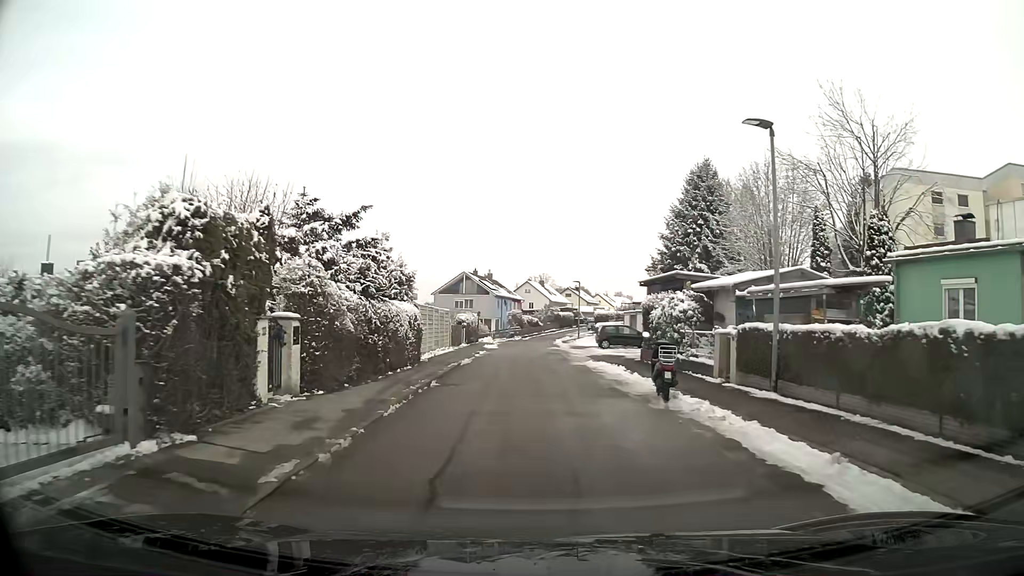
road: residential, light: Day
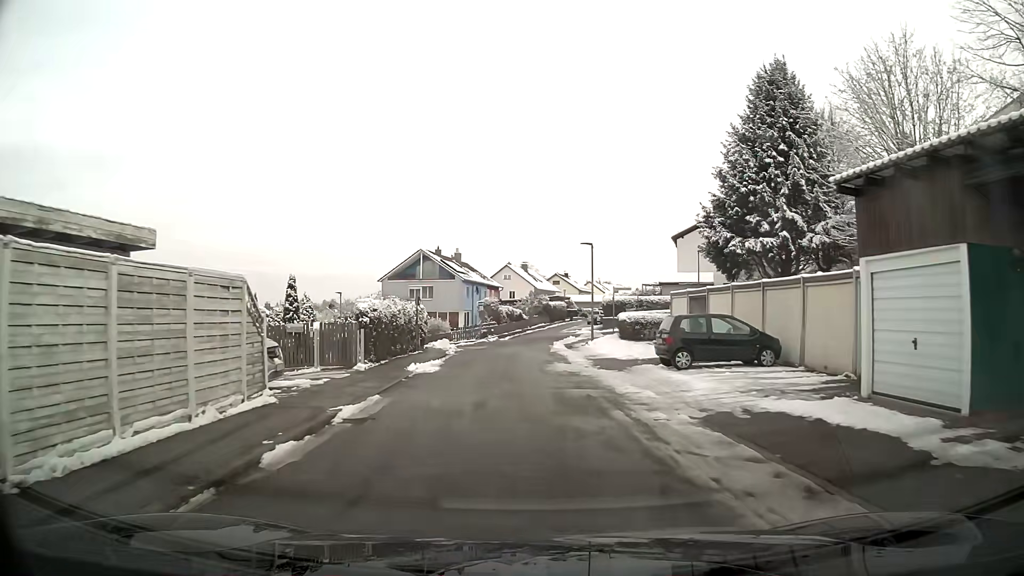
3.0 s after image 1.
(+0.1, +23.0) m; +2°
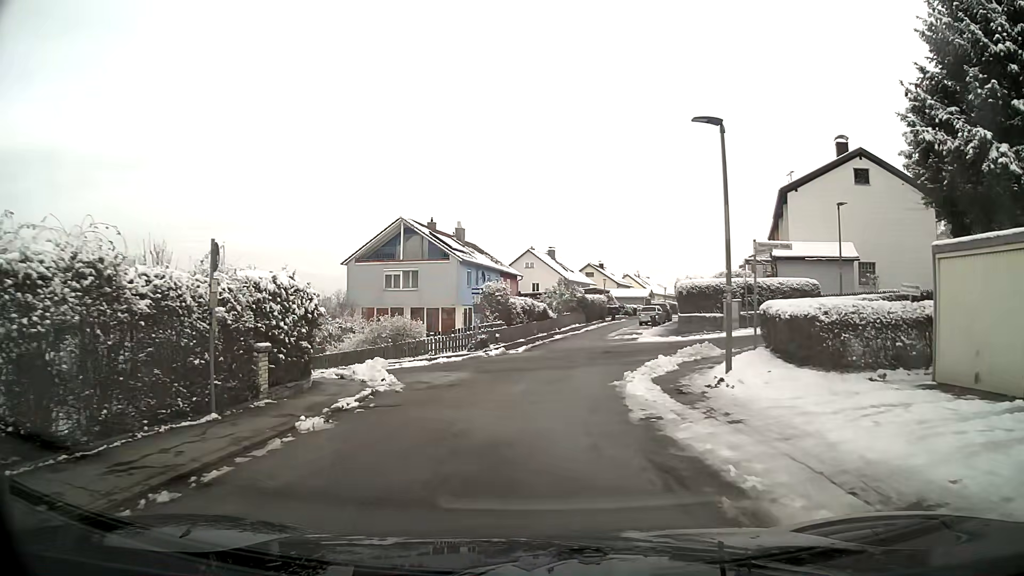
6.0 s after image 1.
(-0.3, +20.4) m; -3°
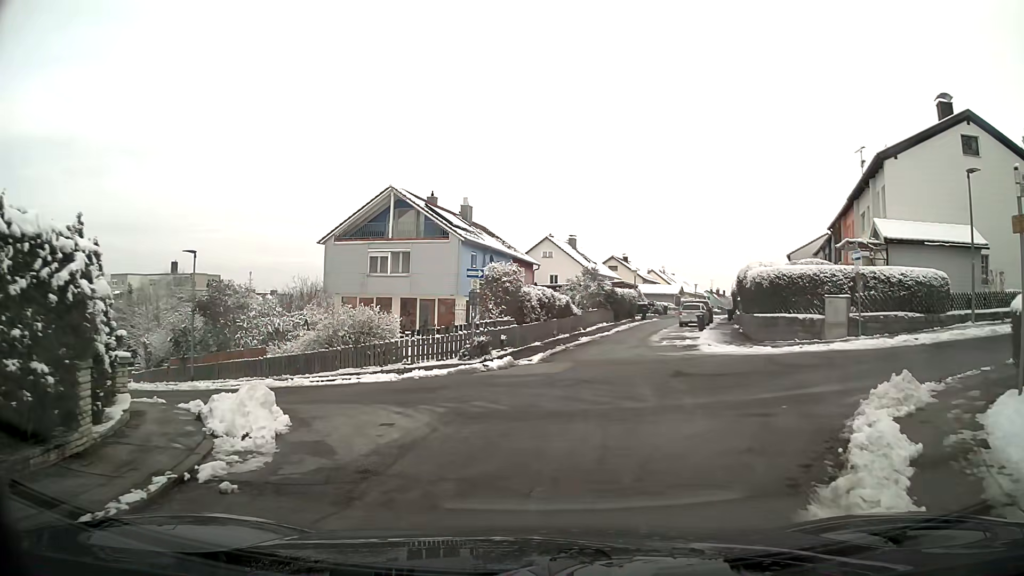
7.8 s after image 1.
(-0.1, +8.8) m; -1°
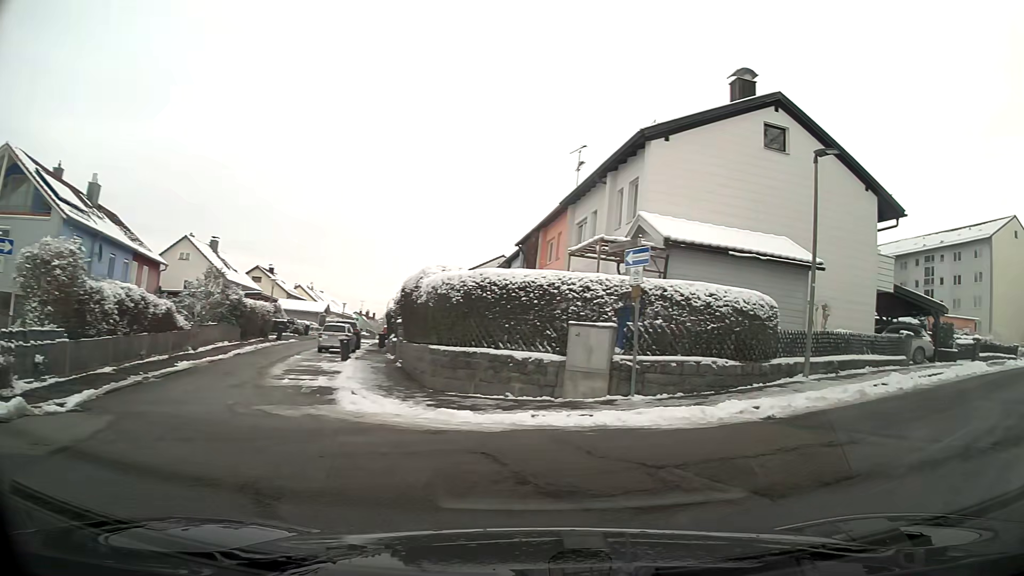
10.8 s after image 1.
(+1.7, +8.8) m; +35°
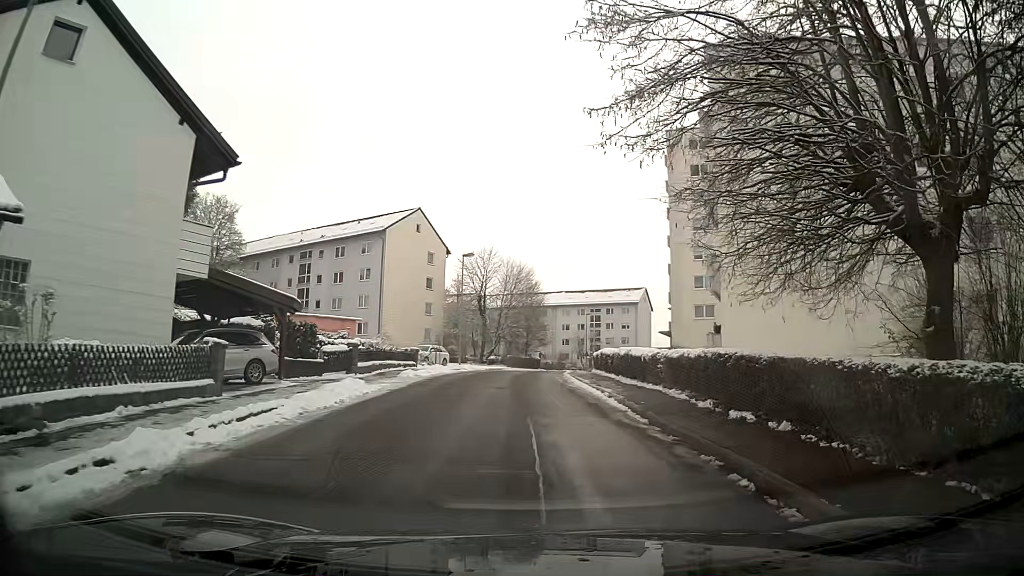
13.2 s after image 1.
(+4.2, +7.6) m; +48°
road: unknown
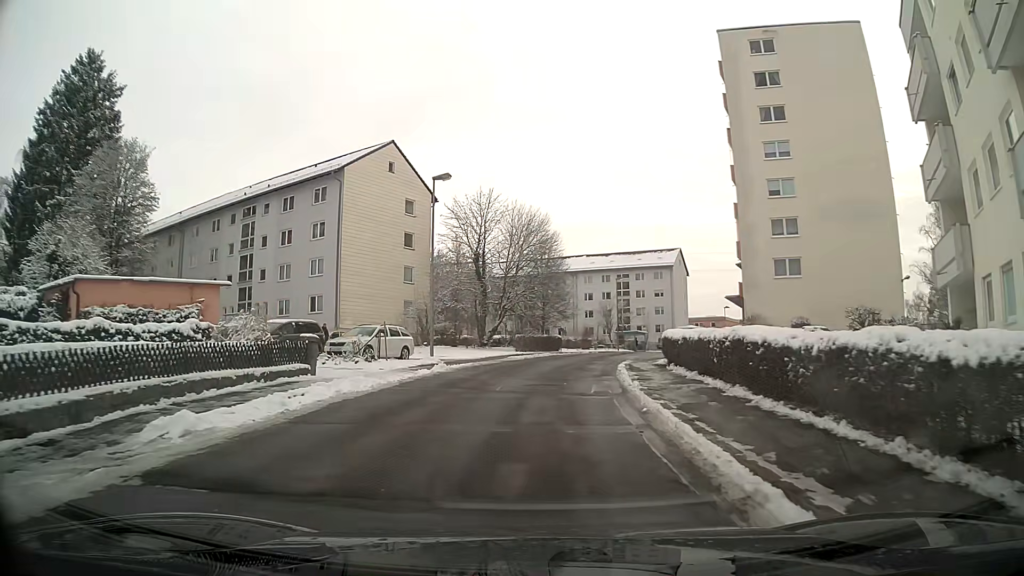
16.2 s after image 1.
(-0.3, +18.7) m; -2°
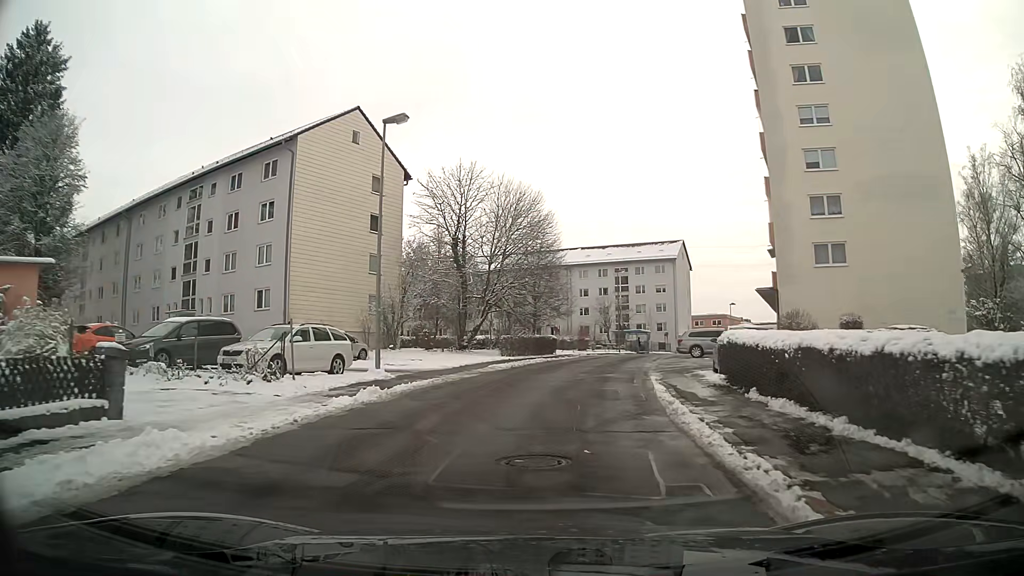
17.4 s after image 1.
(+0.1, +8.4) m; +2°
(0, +10) (+1, +20) (+3, +30) (+6, +39) (+8, +49) (+2, +56) (-7, +61) (-16, +66) (-25, +70) (-34, +75) m
